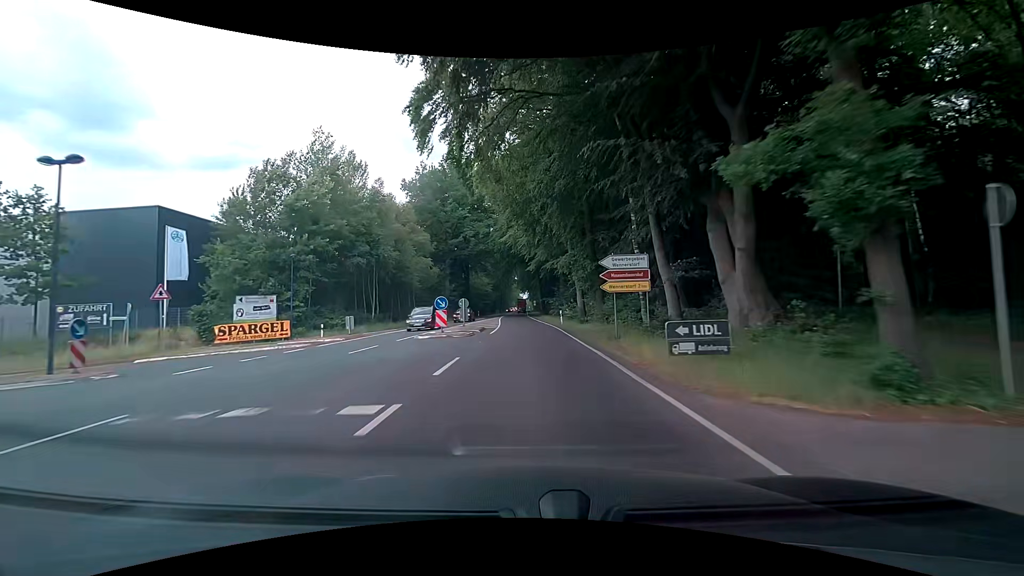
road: primary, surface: asphalt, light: Day
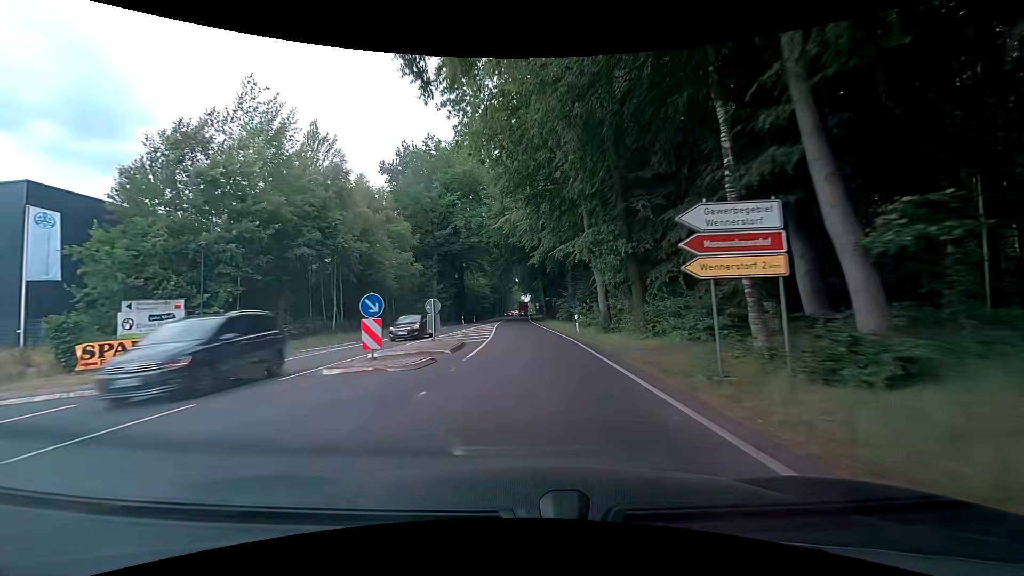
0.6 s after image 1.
(-0.1, +10.8) m; -1°
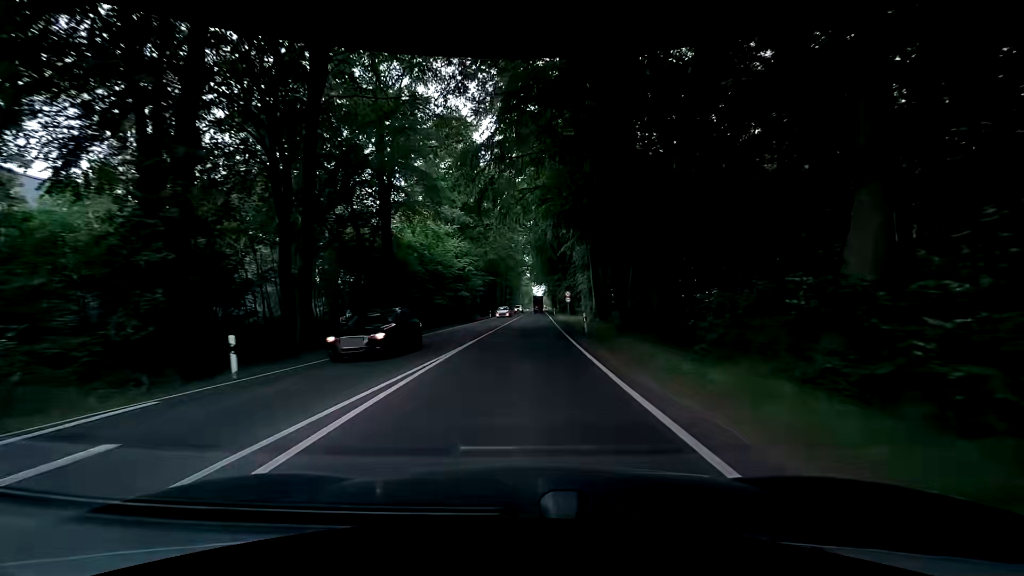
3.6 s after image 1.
(-0.8, +53.8) m; -2°
(0, +10) (0, +20) (0, +30) (+1, +40) (+1, +50) (+1, +60) (+2, +70) (+2, +80) (+3, +90) (+3, +100) m
